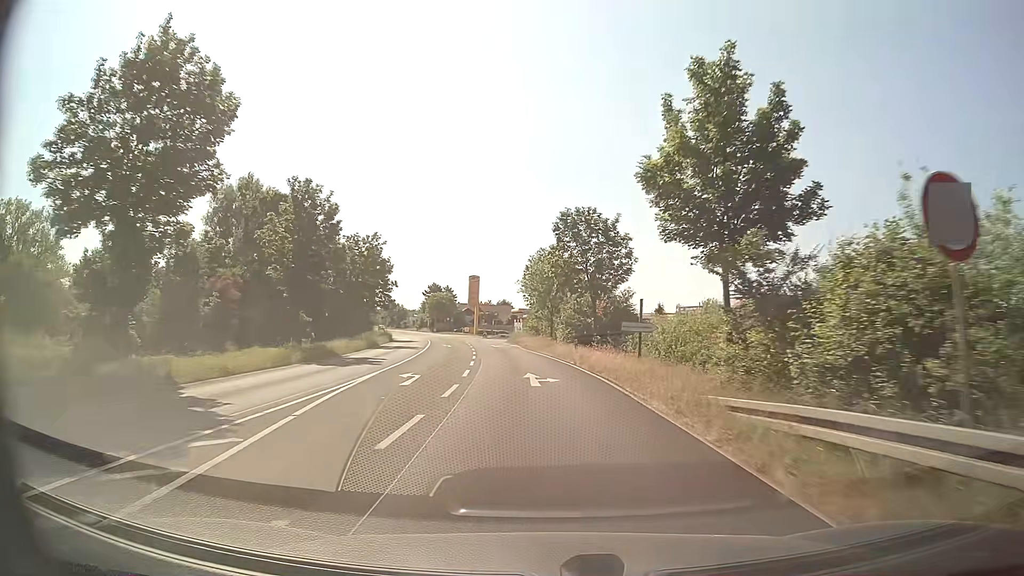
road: primary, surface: asphalt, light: Day
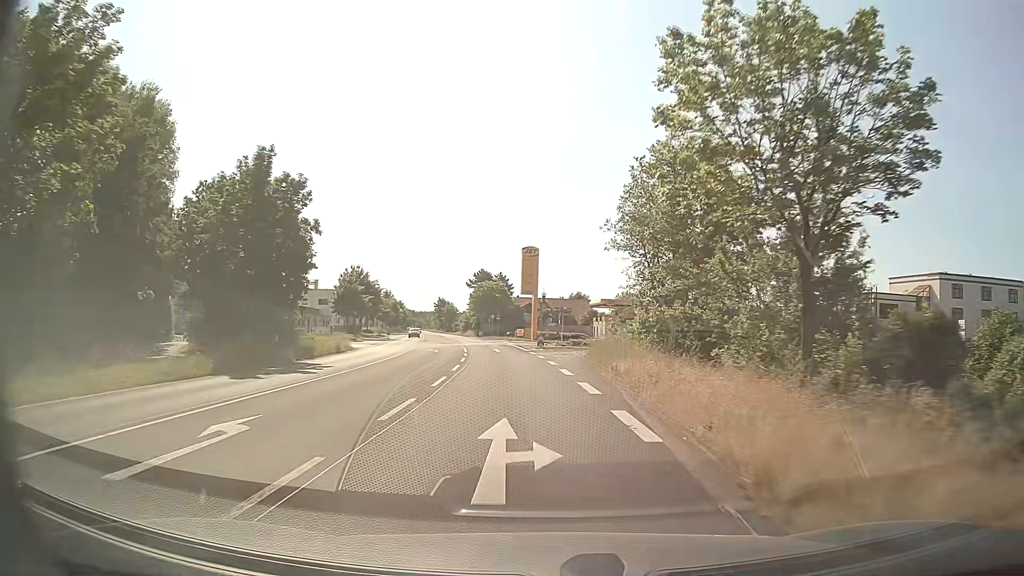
(-2.6, +46.1) m; -7°
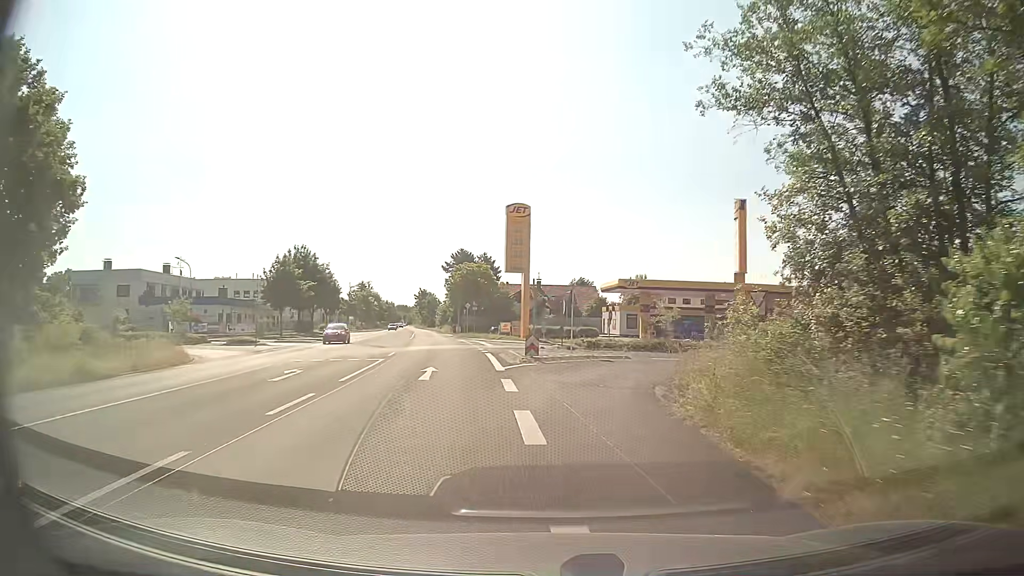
(0.0, +24.4) m; +1°
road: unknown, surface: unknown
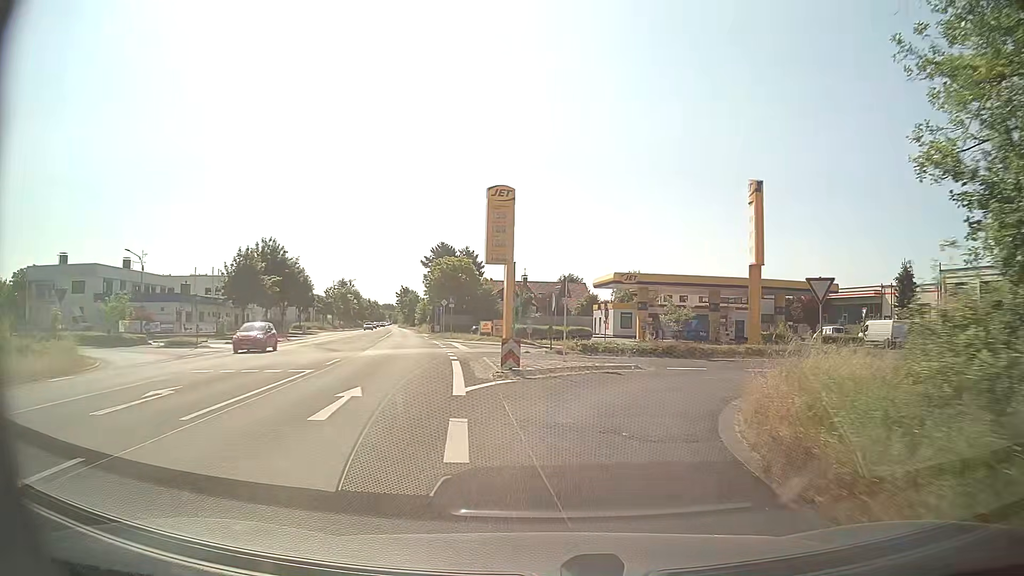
(0.0, +6.8) m; +1°
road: unclassified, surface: asphalt
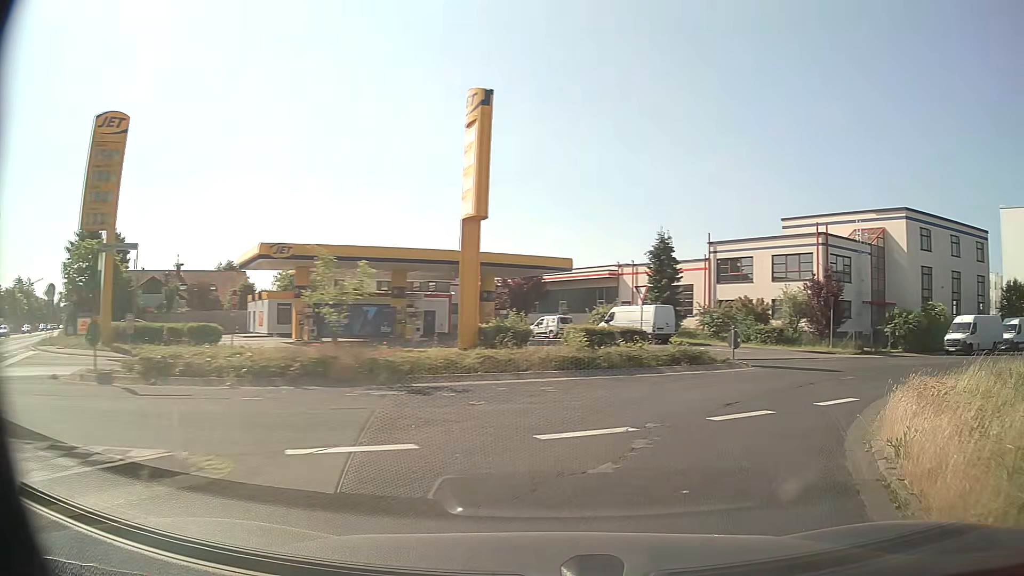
(+2.9, +16.2) m; +28°
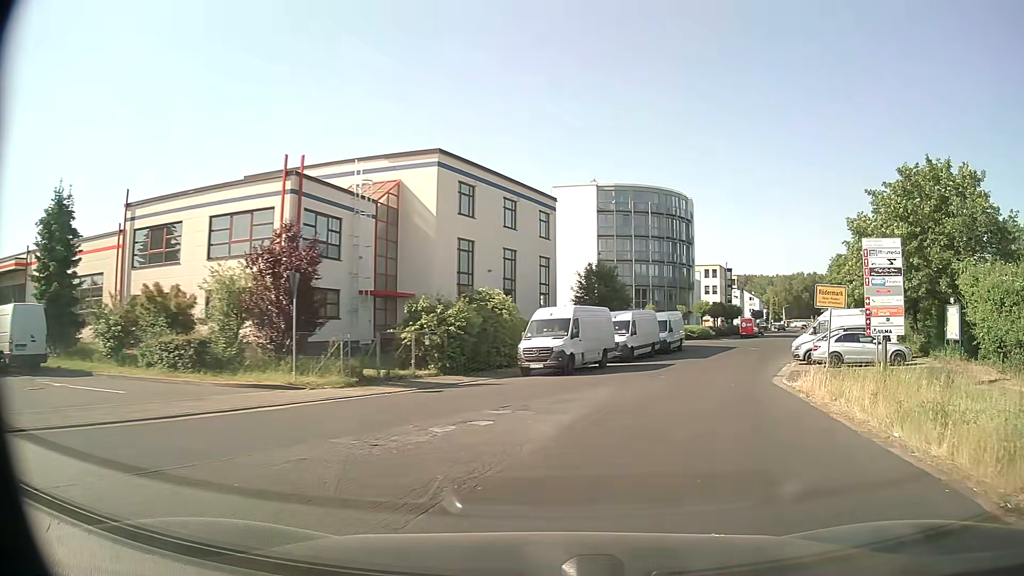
(+8.1, +18.3) m; +43°
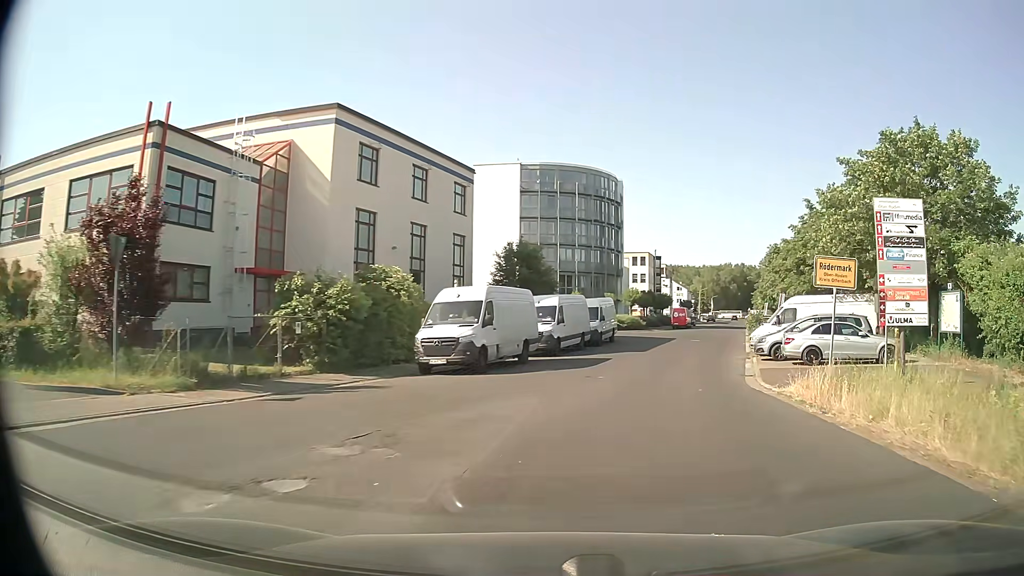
(+0.3, +5.5) m; +6°
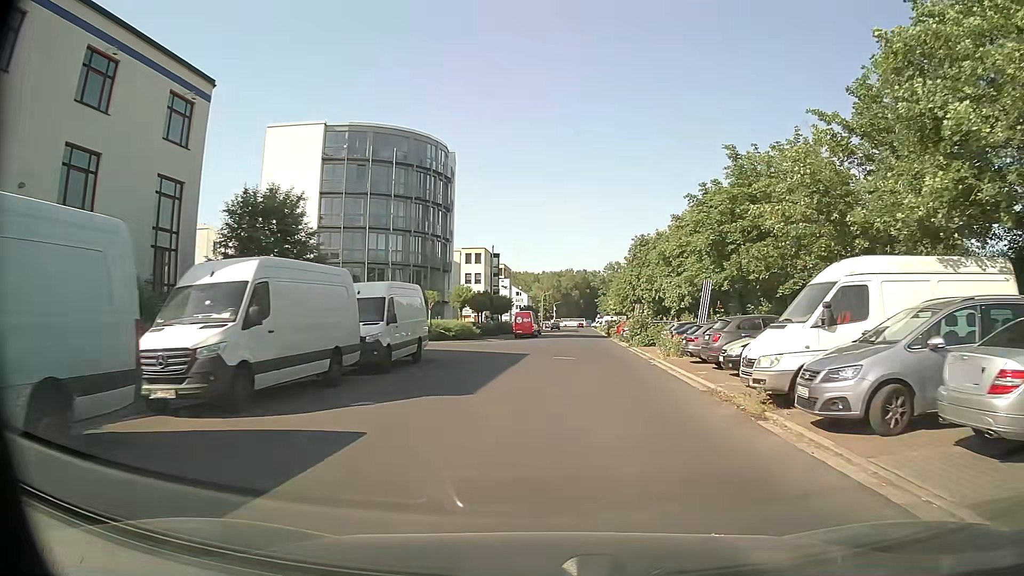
(+2.5, +18.0) m; +14°
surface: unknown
(0, +10) (+1, +20) (+1, +30) (+2, +40) (+2, +50) (+3, +60) (+3, +70) (+4, +80) (+4, +90) (+5, +100) m
